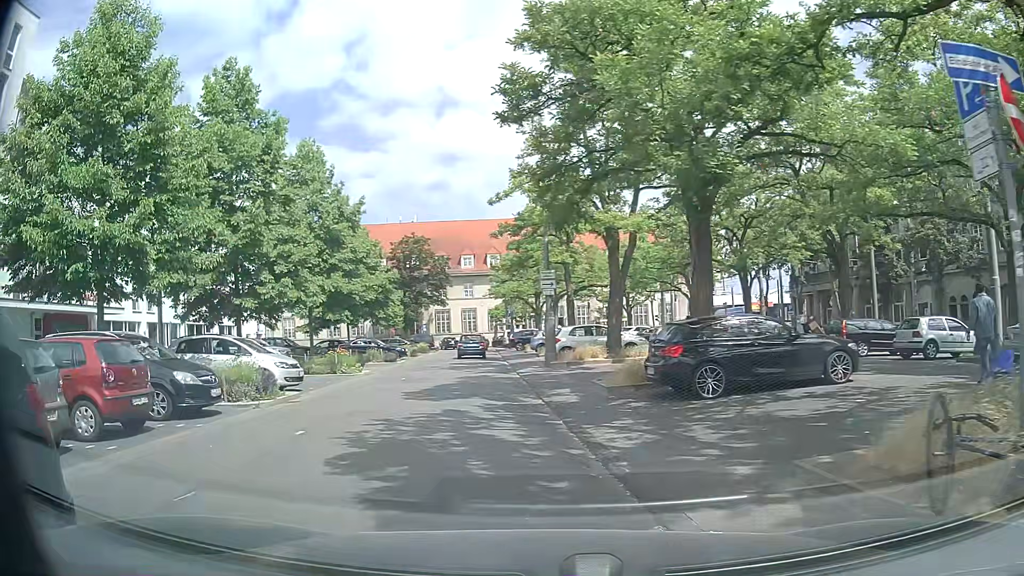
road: service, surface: asphalt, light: Day
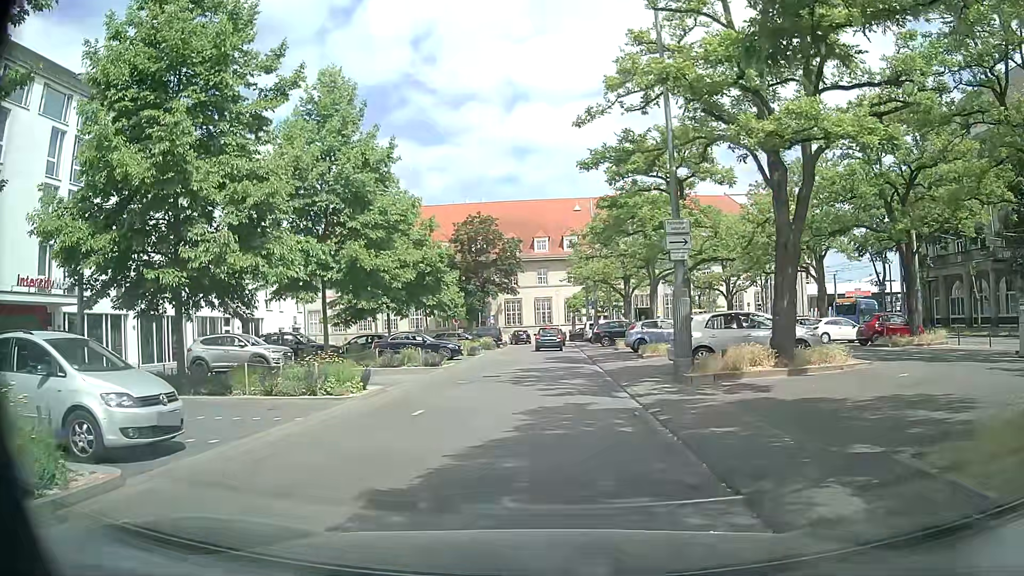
(-1.1, +10.5) m; -7°
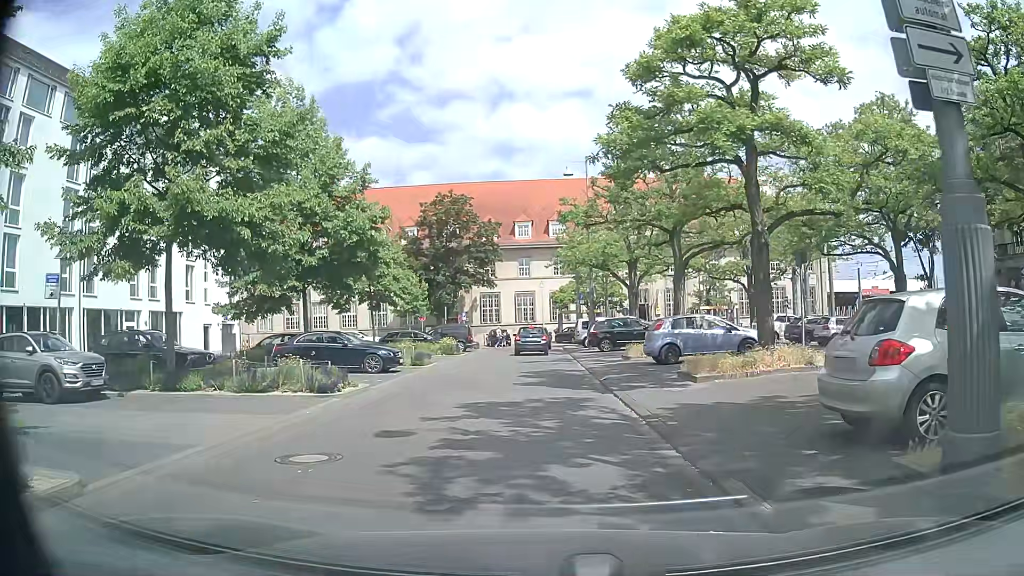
(+0.3, +11.3) m; +2°
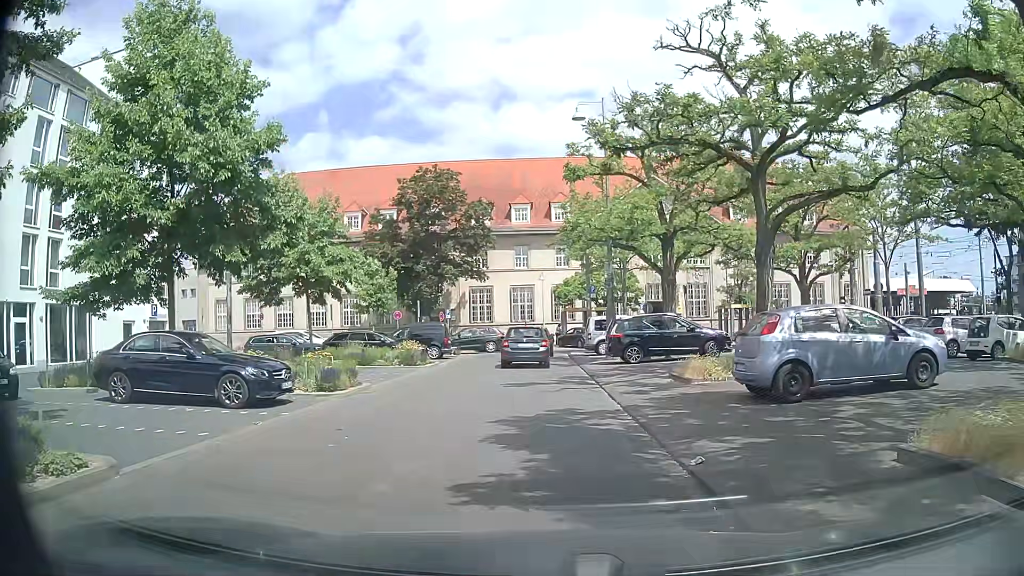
(+0.1, +10.5) m; 0°
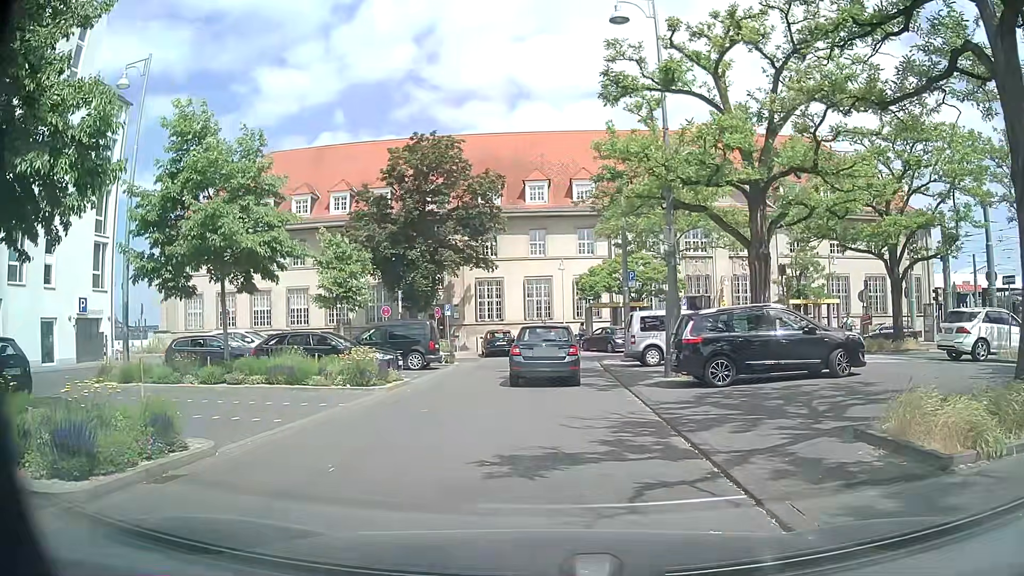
(-0.2, +9.3) m; -2°
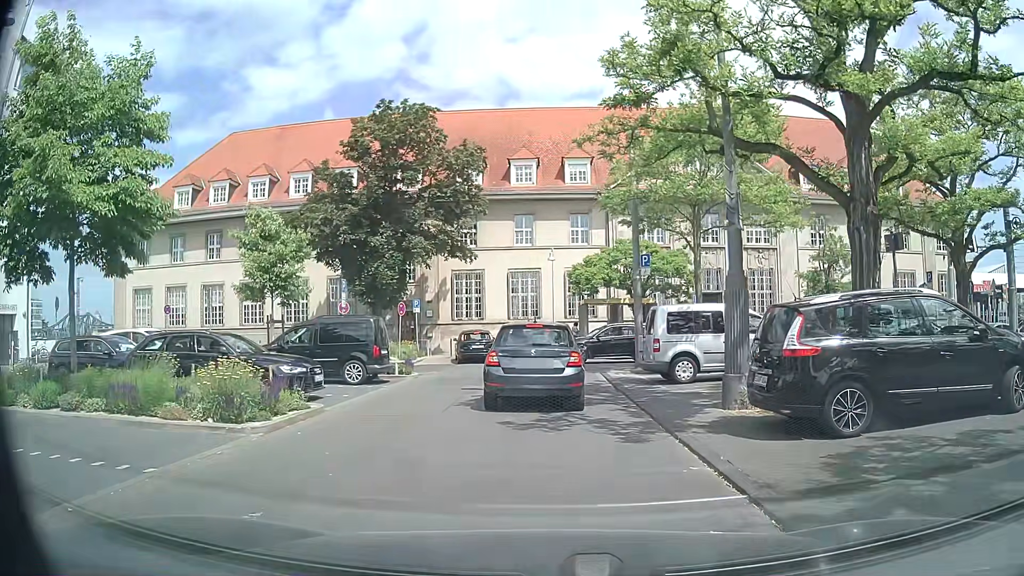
(0.0, +6.6) m; +2°
